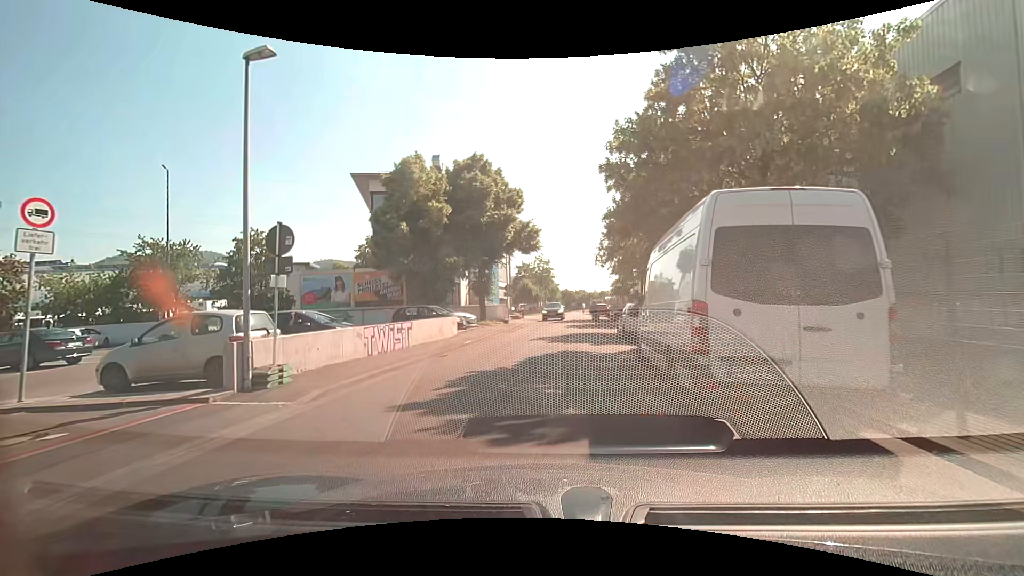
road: unclassified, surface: asphalt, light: Day
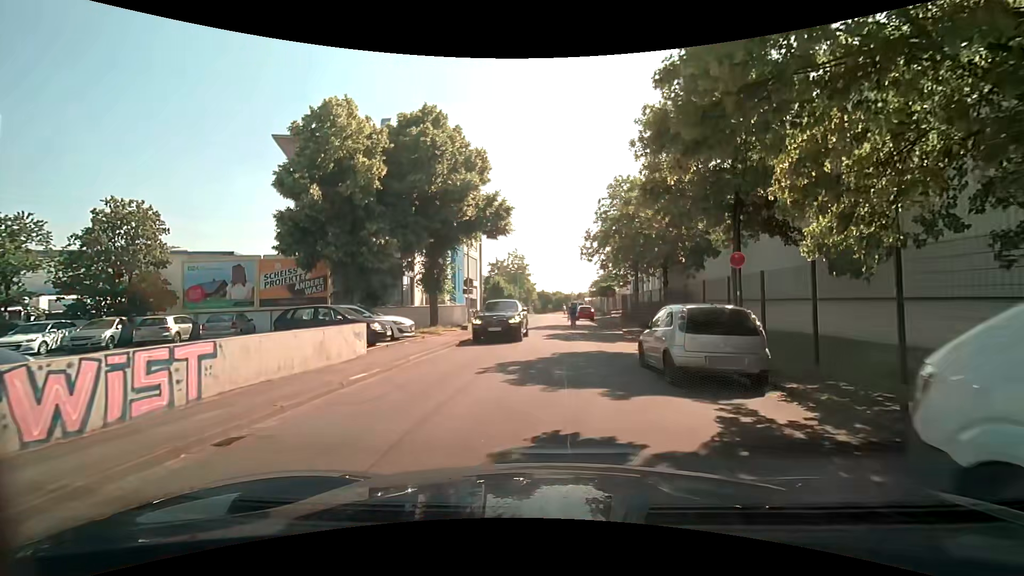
(+0.2, +9.3) m; +4°
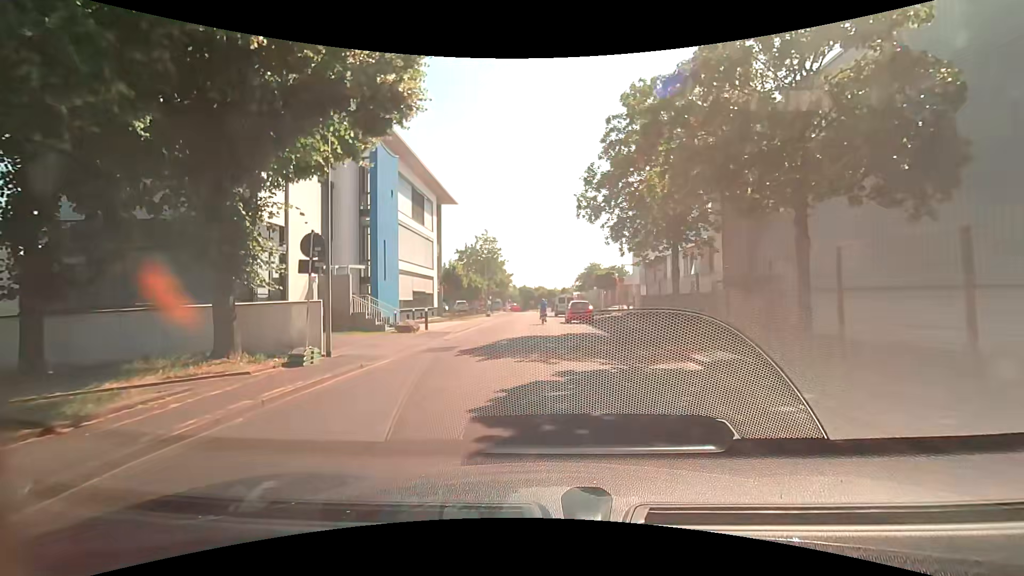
(+0.1, +17.2) m; +1°
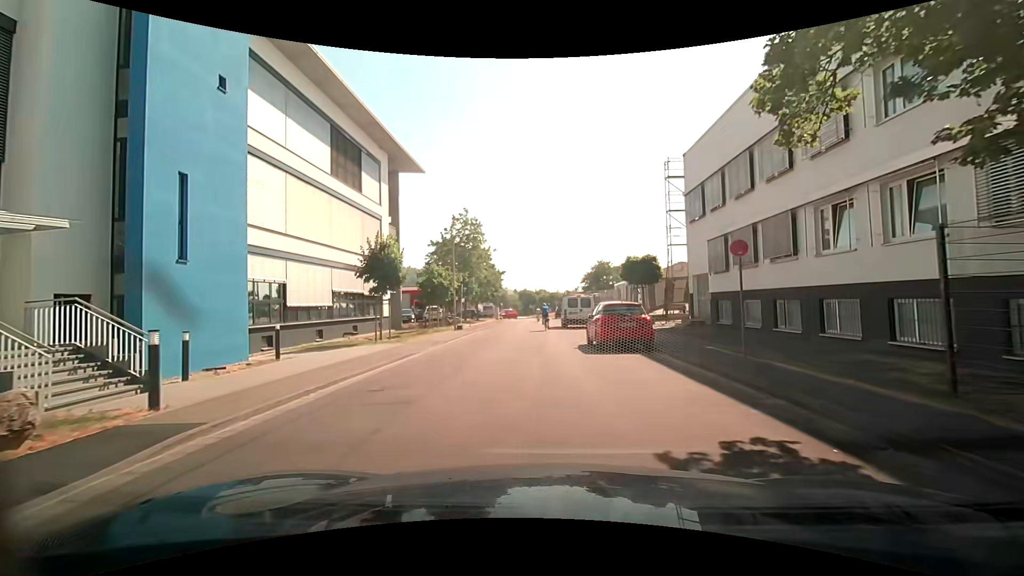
(0.0, +17.5) m; -1°
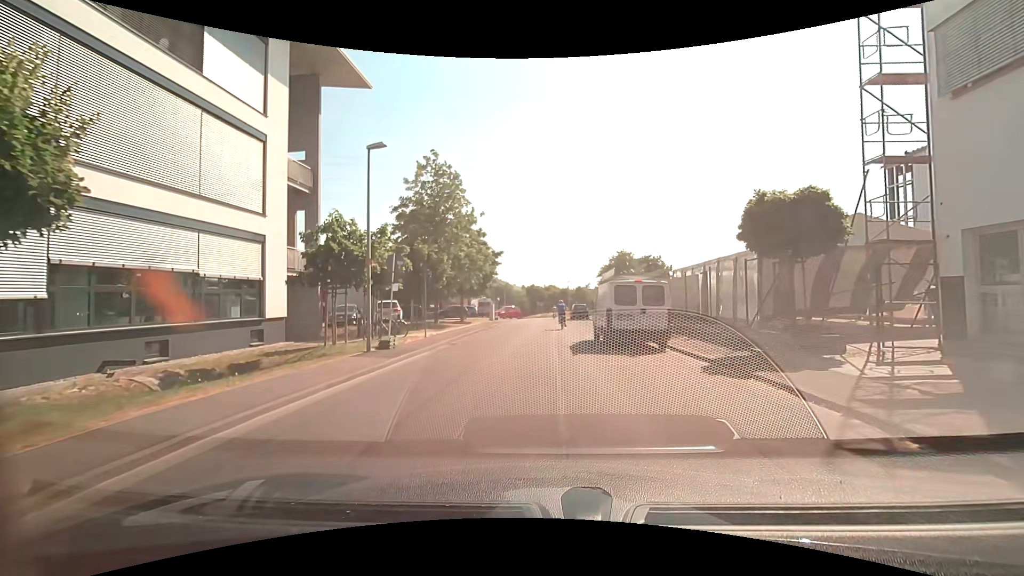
(0.0, +17.1) m; 0°
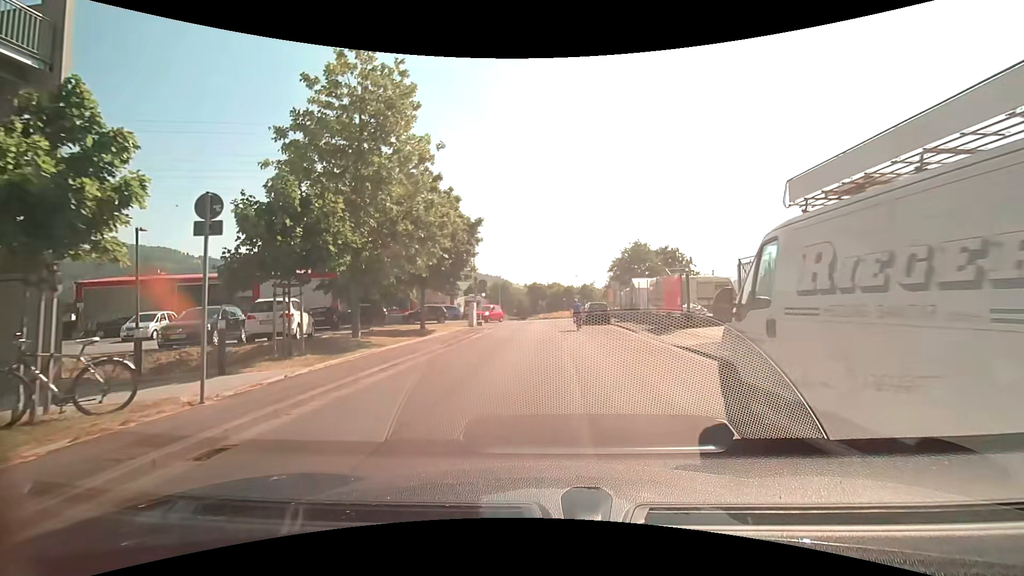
(+0.1, +13.6) m; 0°
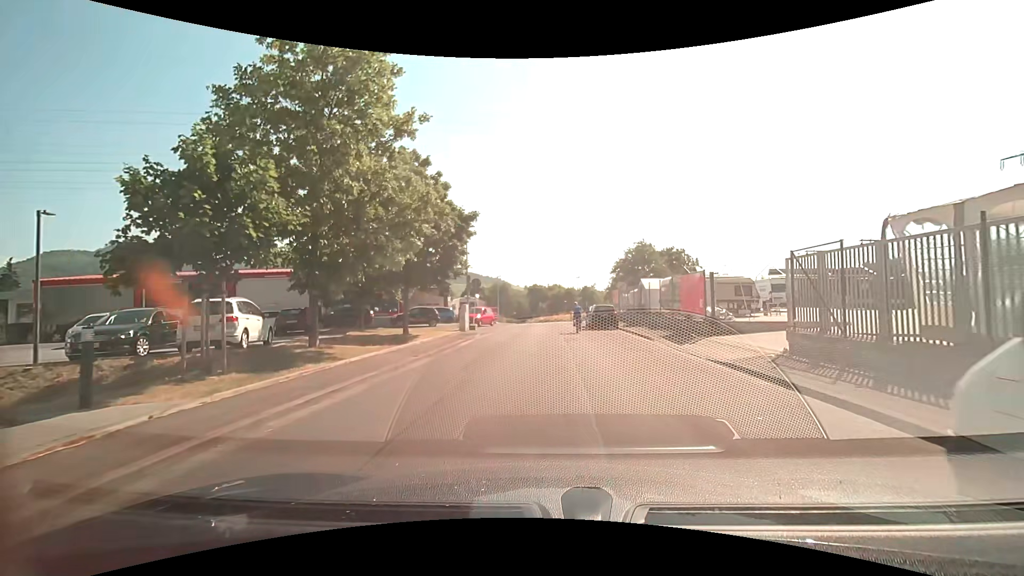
(0.0, +3.2) m; 0°
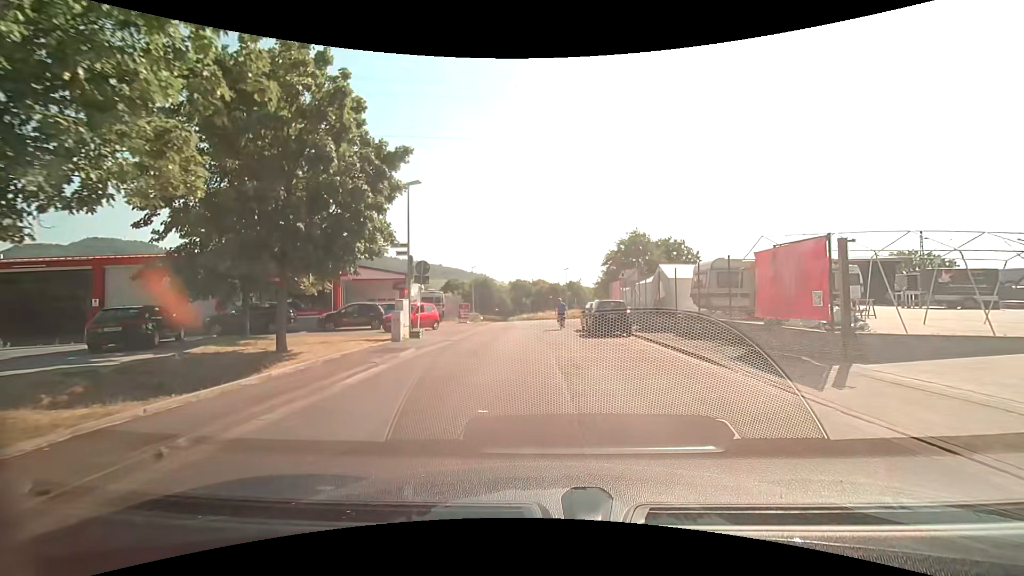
(+0.2, +9.7) m; +2°
(0, +10) (0, +20) (0, +30) (+1, +40) (+1, +50) (-1, +60) (-5, +69) (-8, +79) (-10, +88) (-10, +98) m
